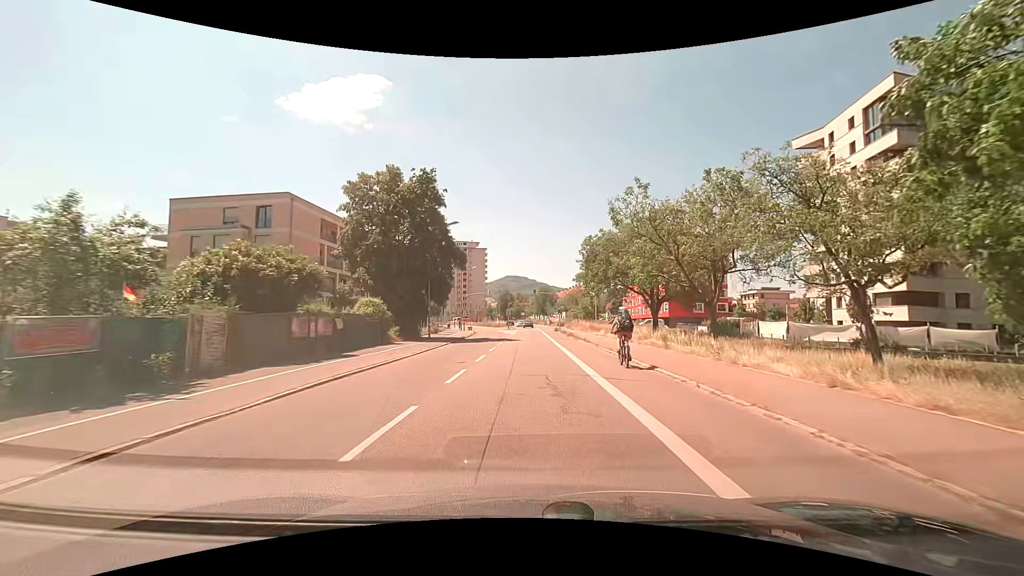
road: secondary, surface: asphalt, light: Day
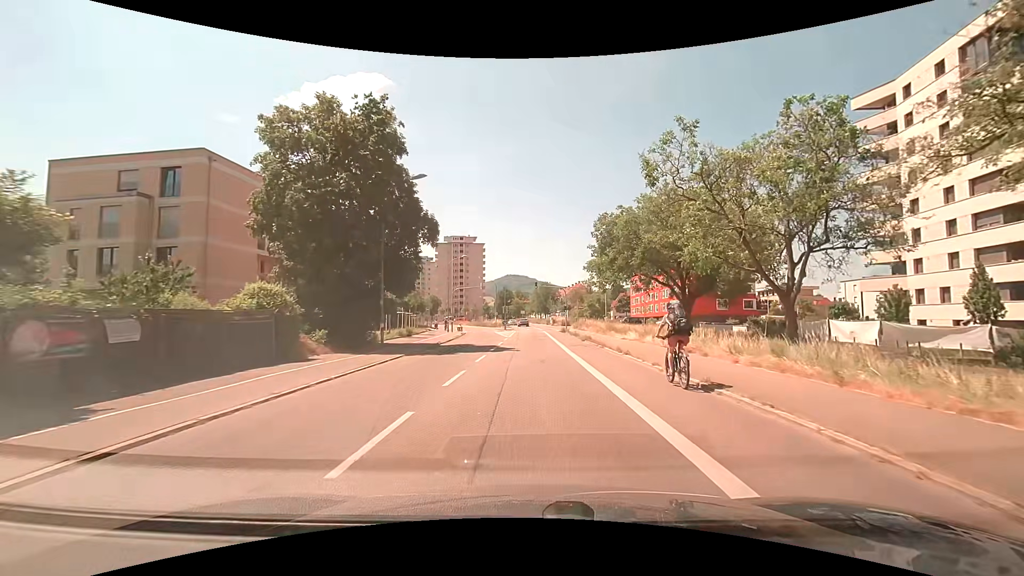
(-0.1, +12.5) m; 0°
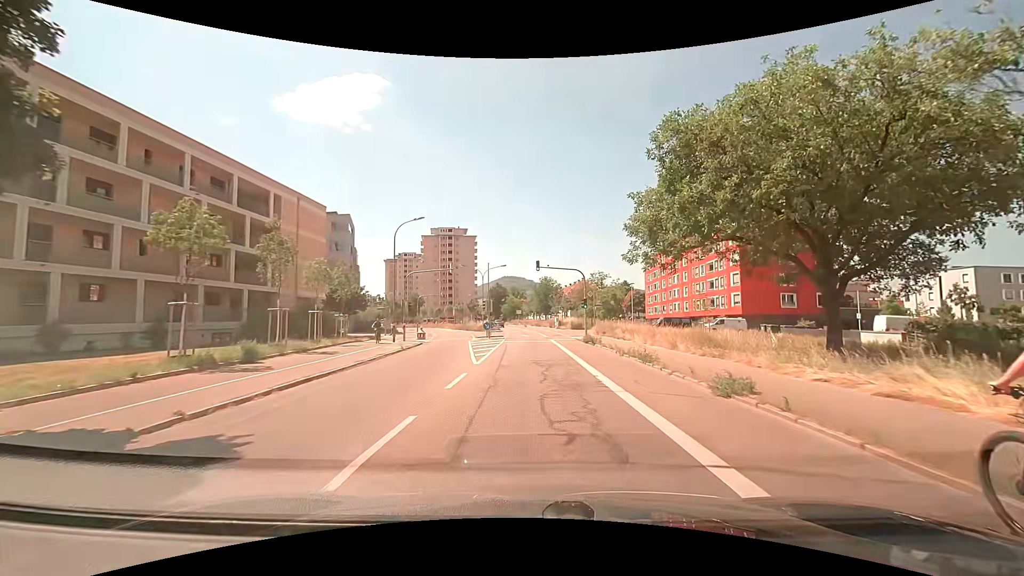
(+0.1, +24.2) m; +1°
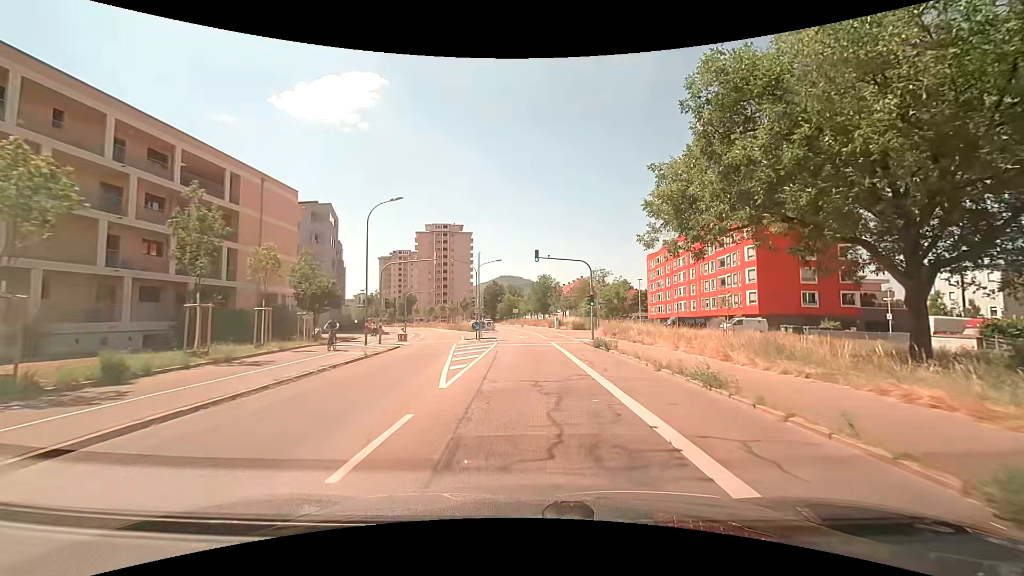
(0.0, +5.9) m; +1°
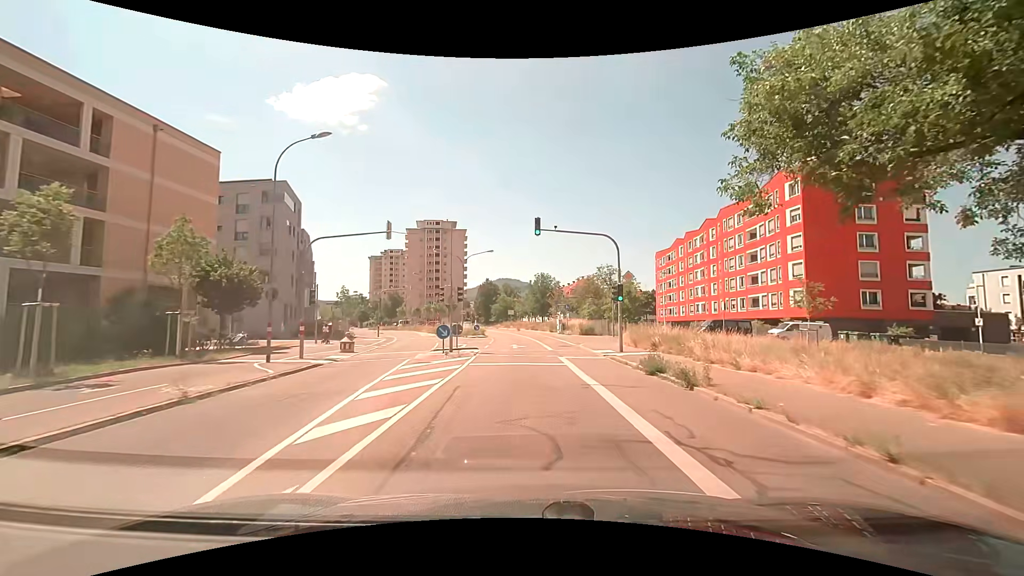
(0.0, +11.6) m; +1°
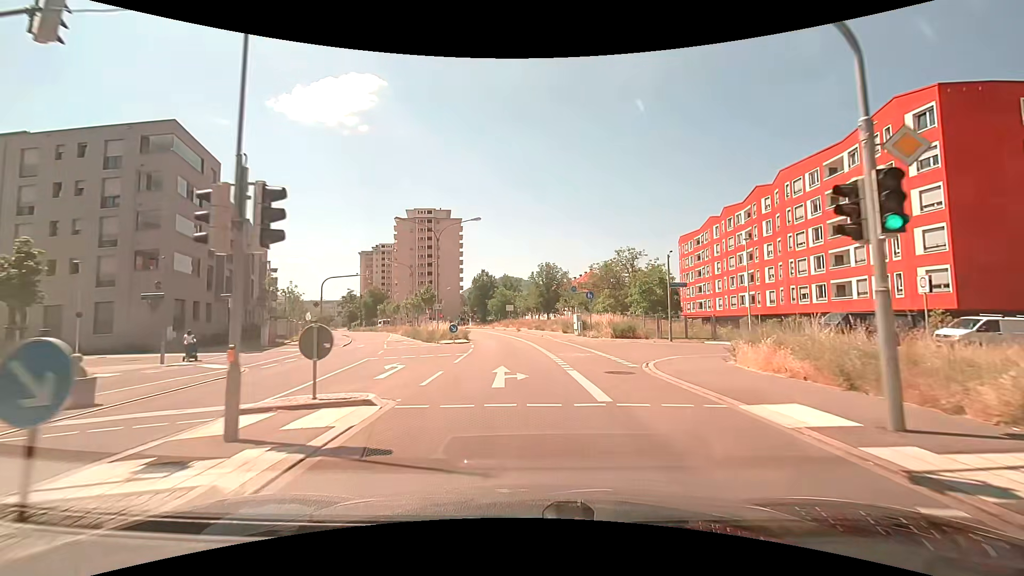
(-0.2, +17.4) m; -1°
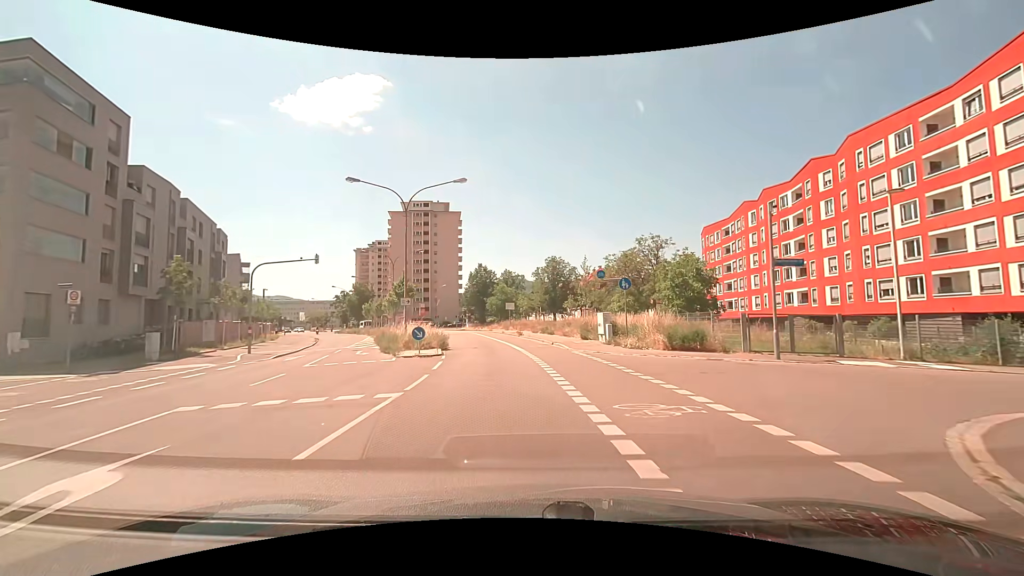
(0.0, +11.5) m; 0°
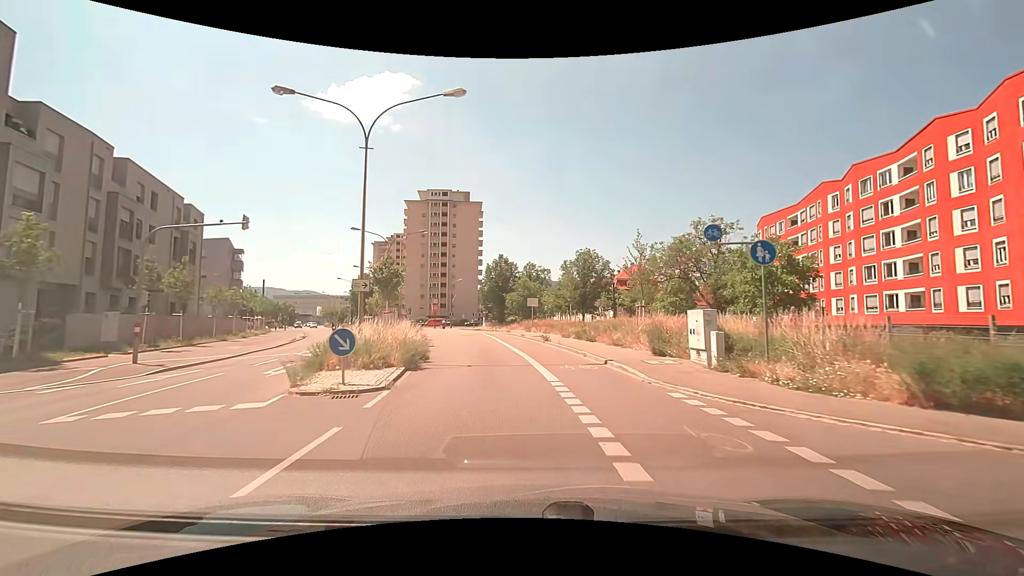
(-0.3, +11.4) m; -3°
